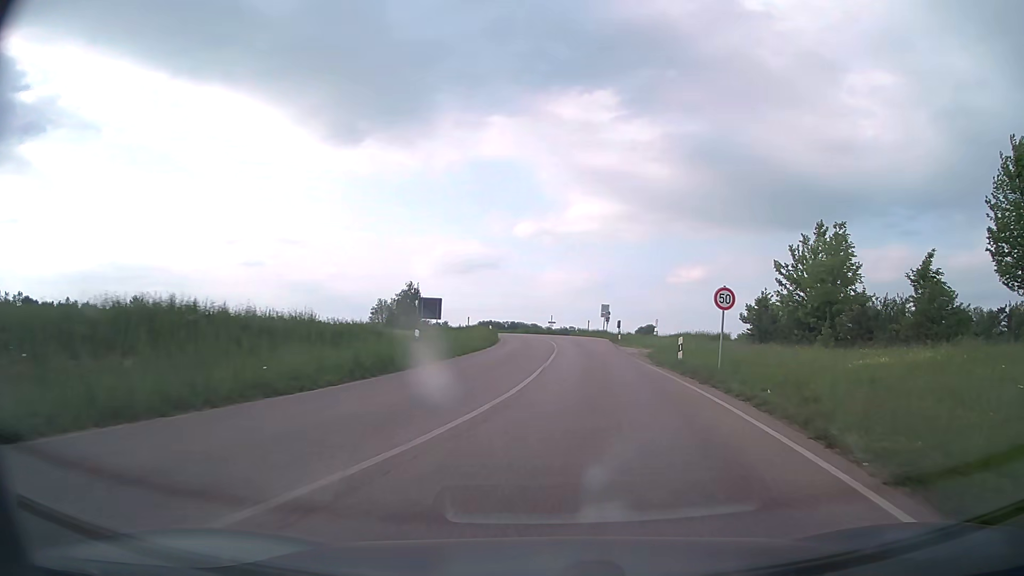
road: secondary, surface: asphalt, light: Day
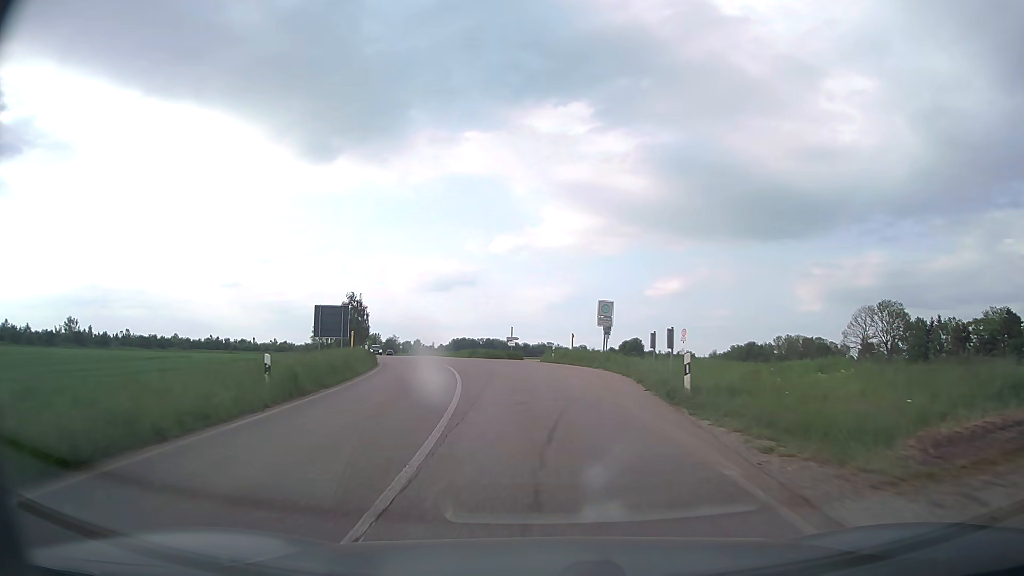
(+1.9, +33.2) m; +2°
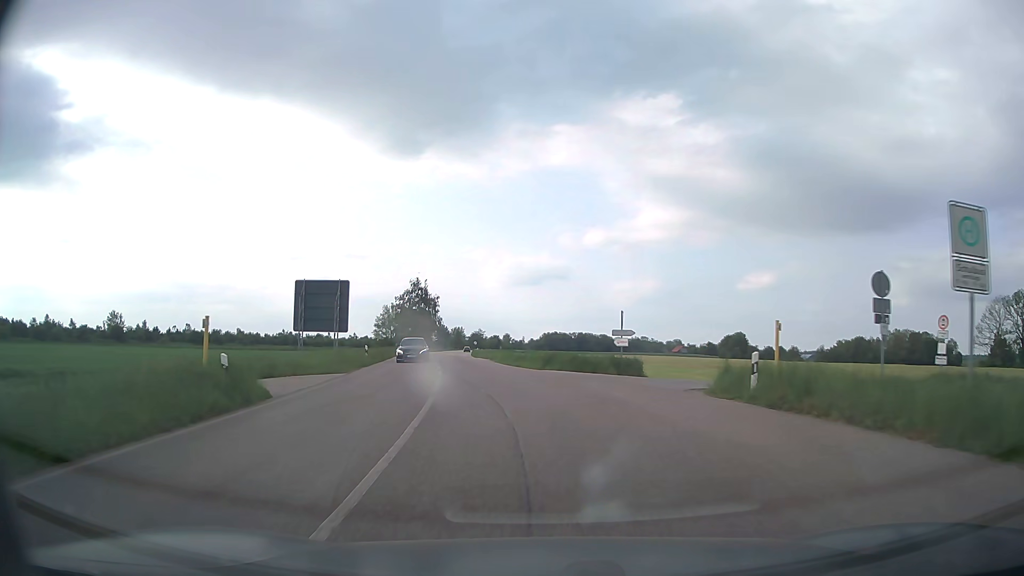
(-1.8, +25.6) m; -8°
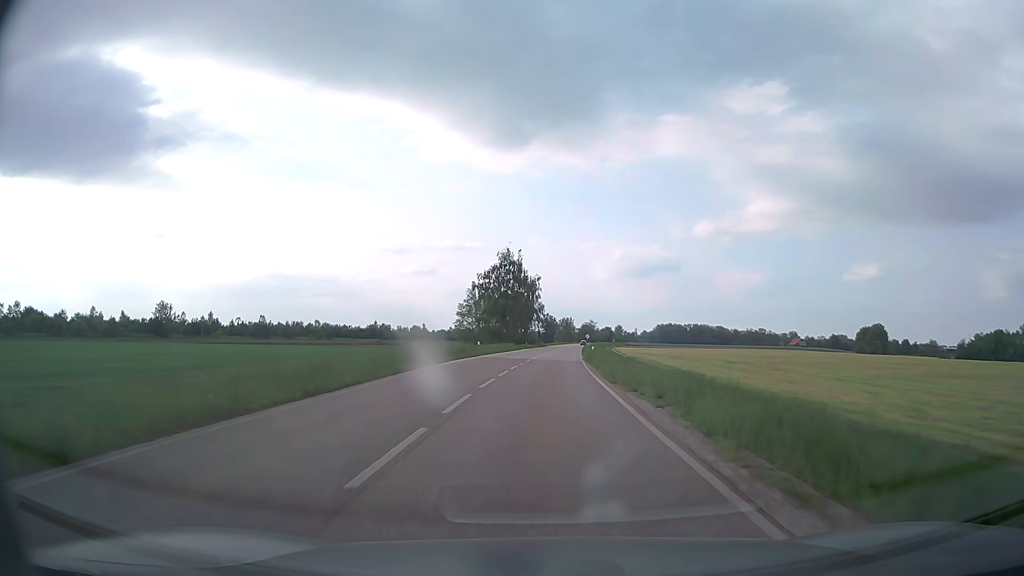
(-3.6, +35.0) m; -10°
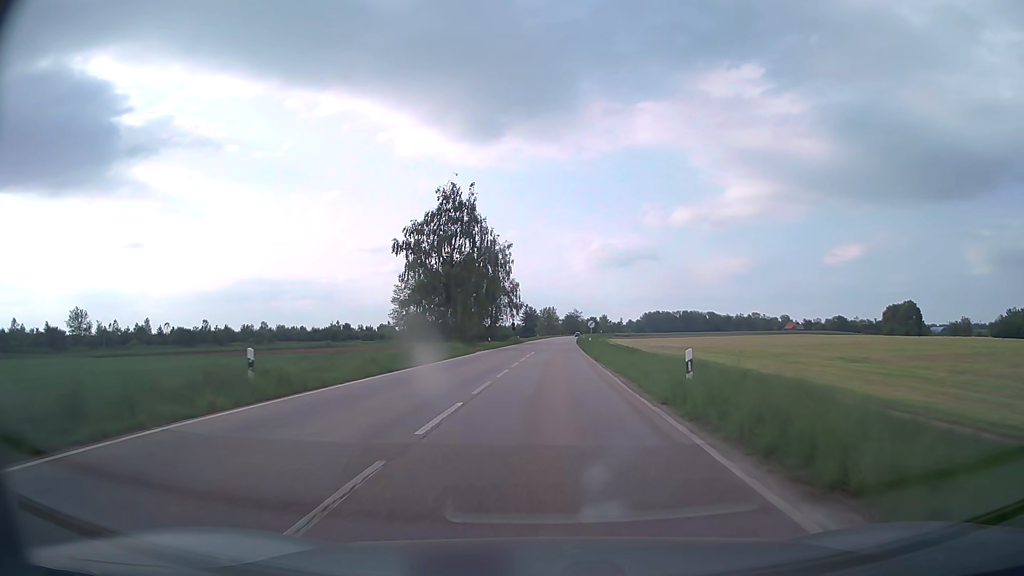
(+0.8, +39.3) m; +2°
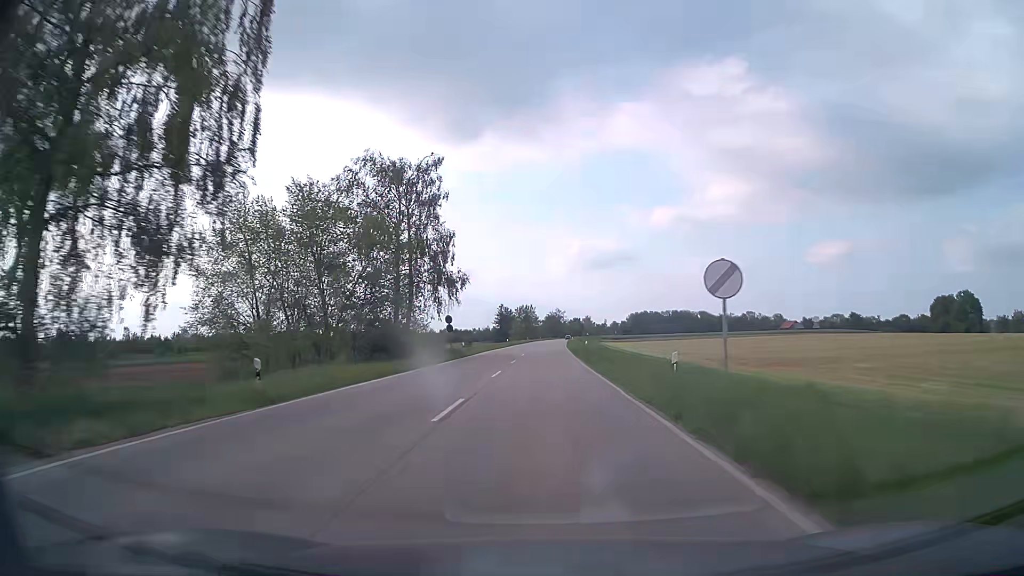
(+0.9, +46.8) m; +2°
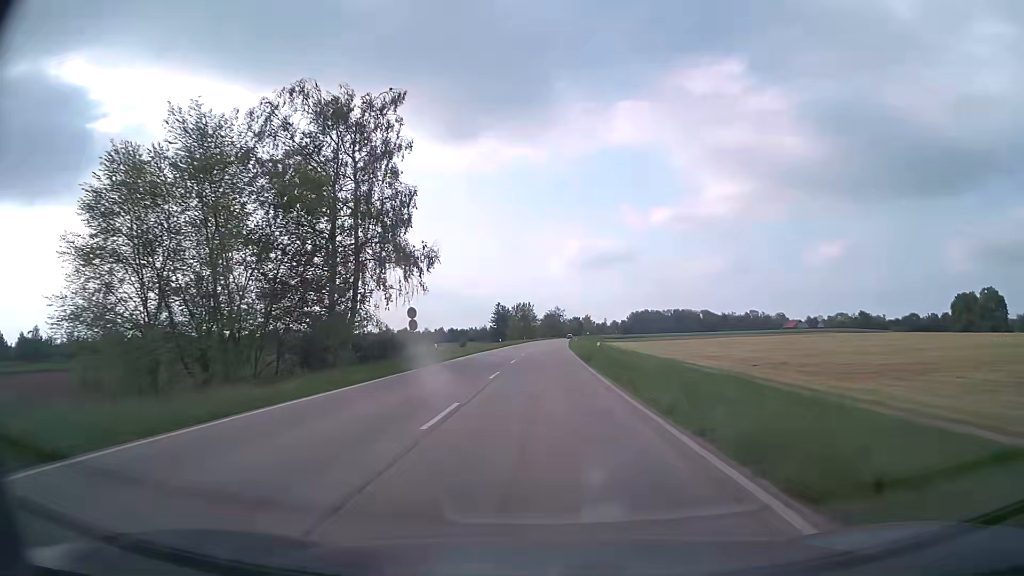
(0.0, +12.8) m; 0°
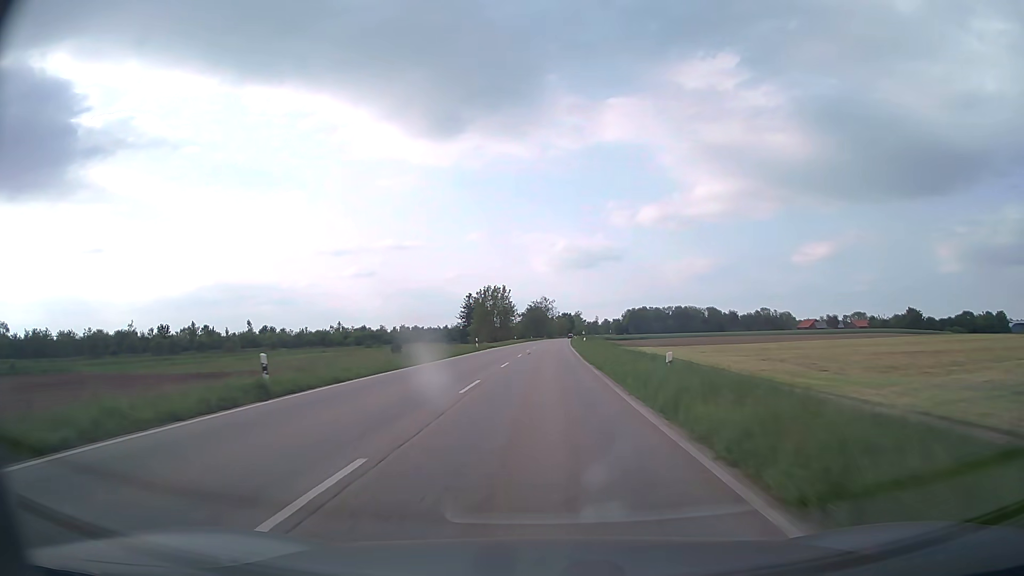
(+1.0, +66.6) m; +2°
(0, +10) (0, +20) (0, +30) (0, +40) (0, +50) (+1, +60) (+1, +70) (+1, +80) (+2, +90) (+2, +100) m
